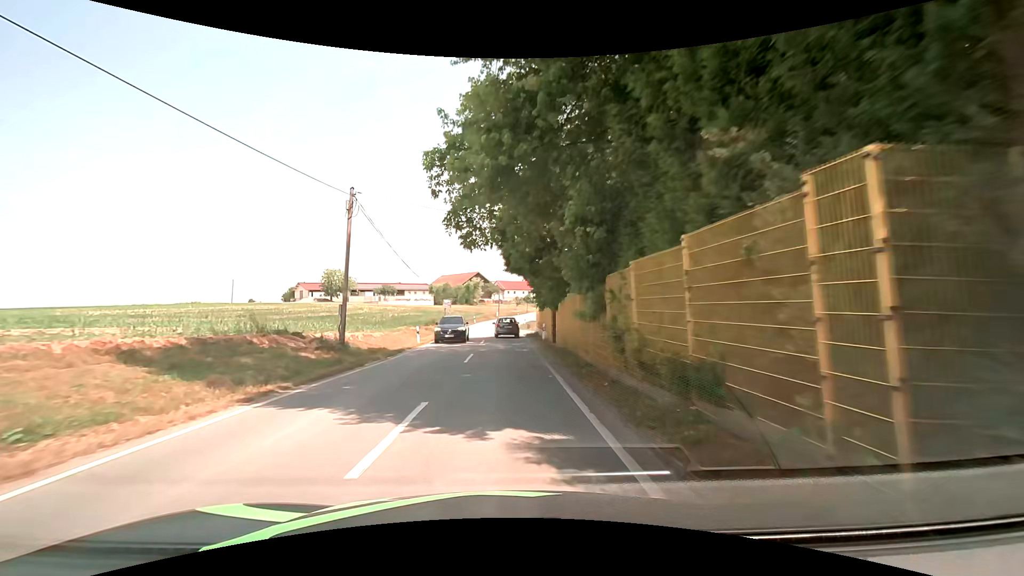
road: tertiary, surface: asphalt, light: Day
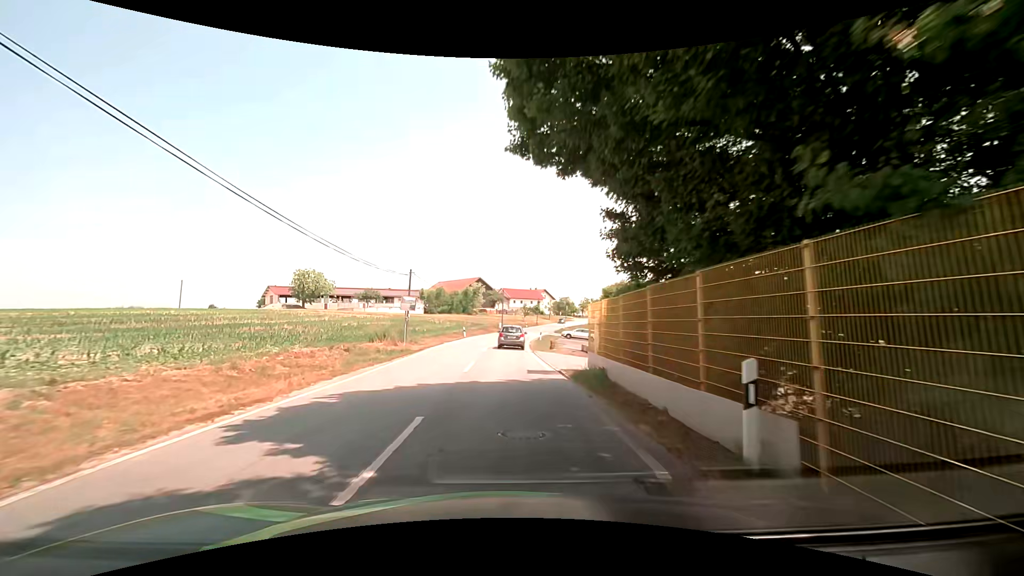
(-0.1, +24.7) m; 0°
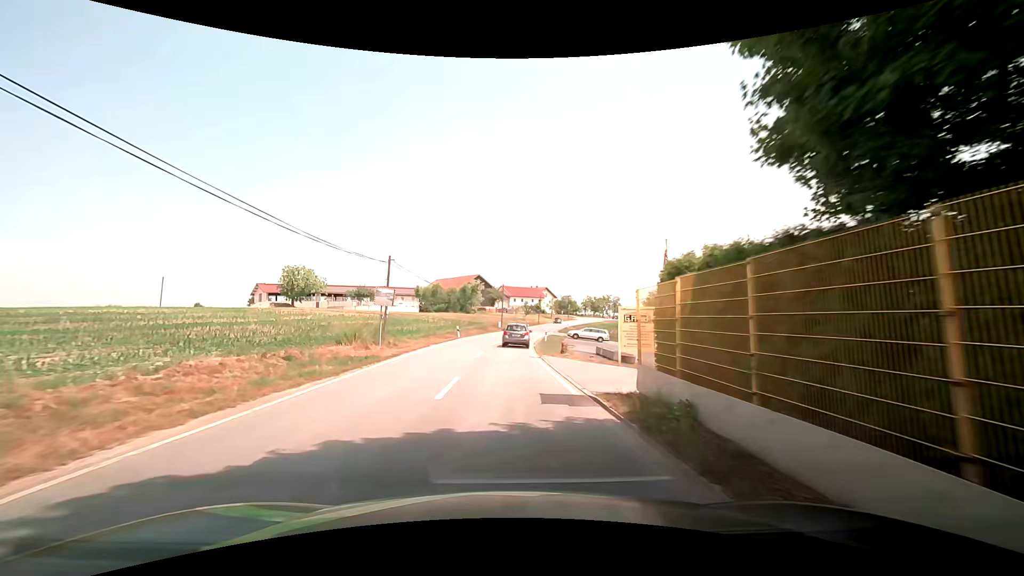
(0.0, +6.3) m; 0°
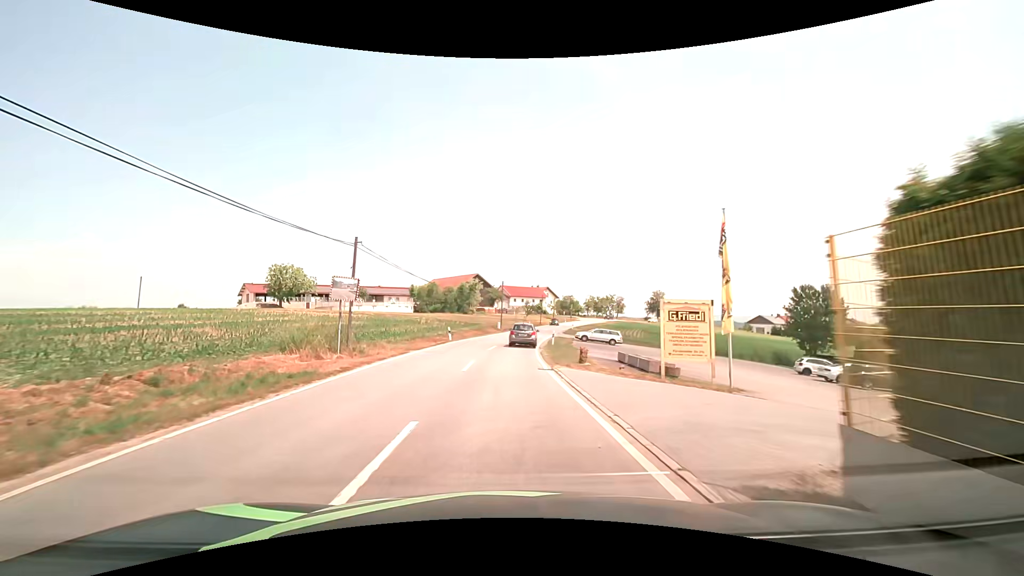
(0.0, +6.4) m; 0°
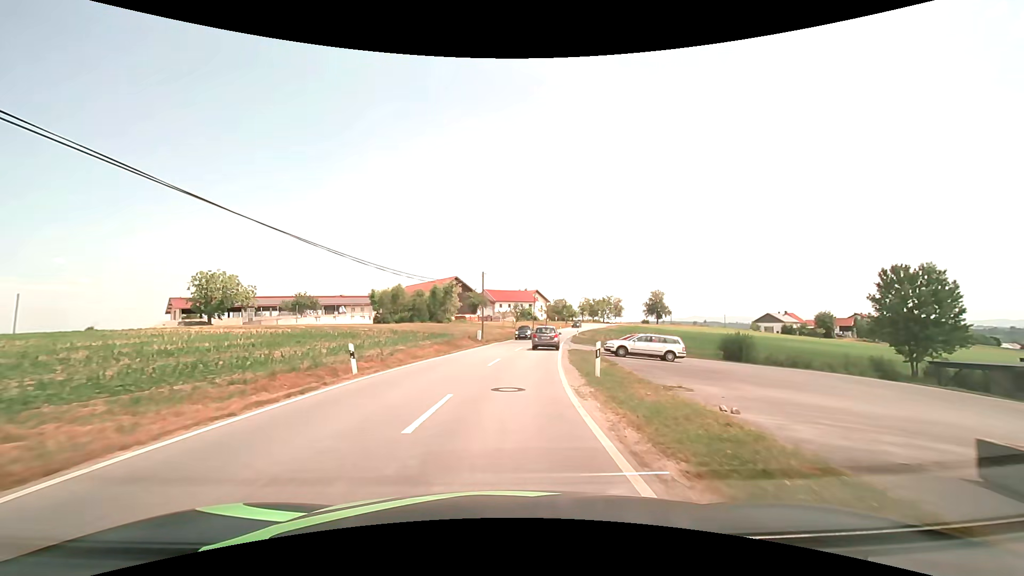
(+0.4, +20.6) m; +2°
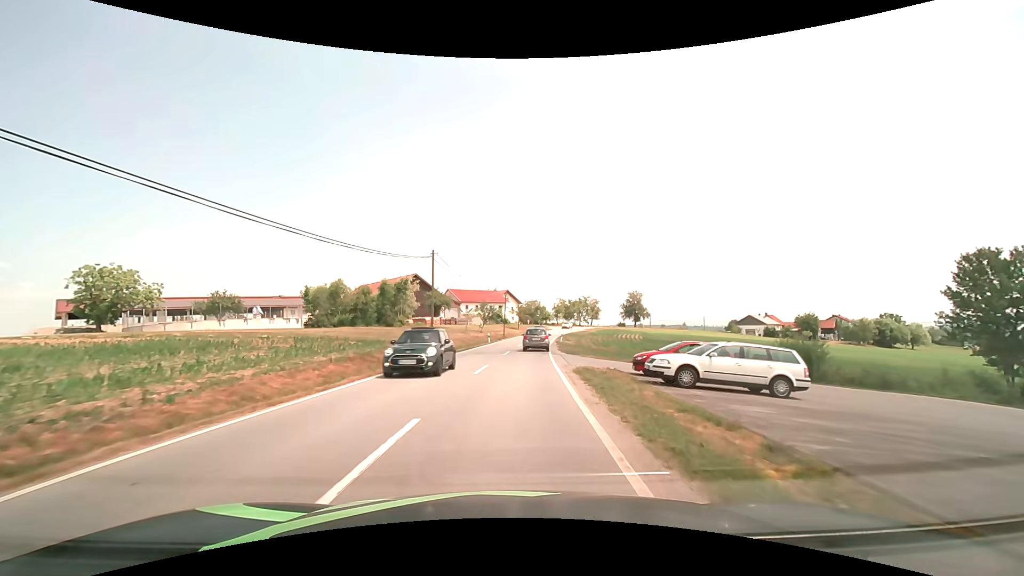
(+0.5, +14.9) m; +4°
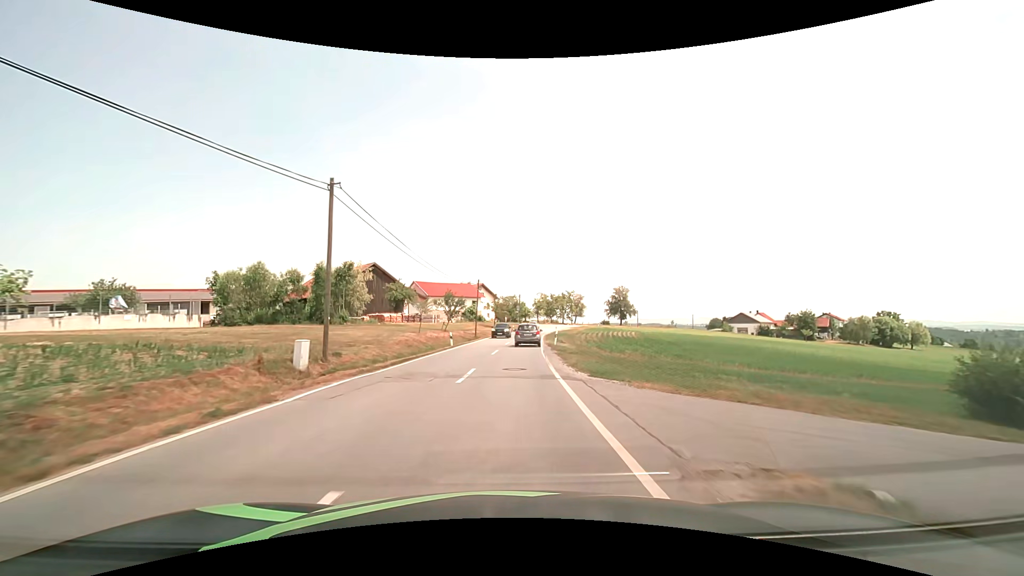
(+0.3, +15.6) m; +2°
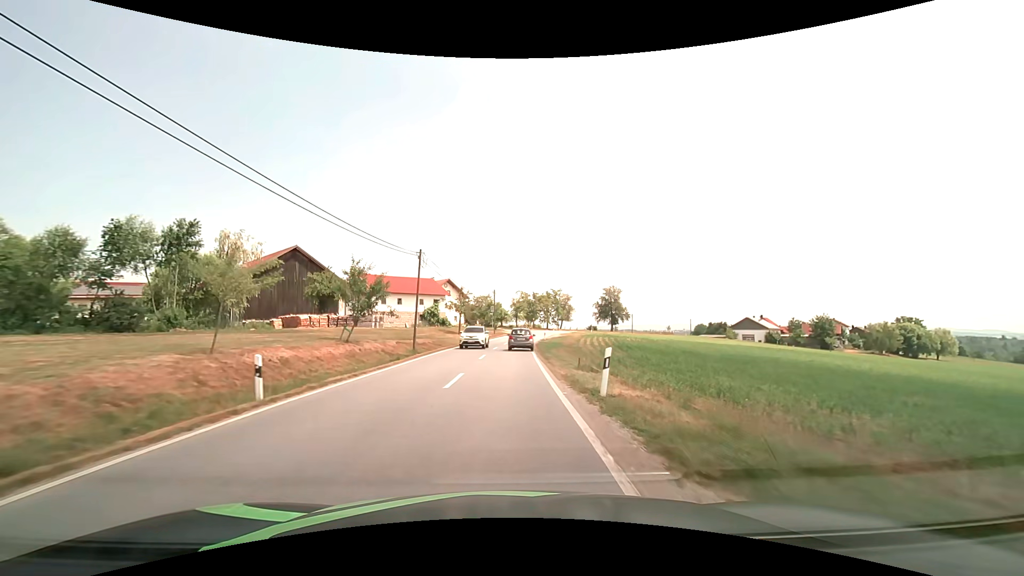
(+0.7, +24.6) m; +3°
(0, +10) (0, +20) (0, +30) (+1, +40) (+1, +50) (+2, +60) (+3, +70) (+5, +80) (+8, +89) (+12, +99) m
